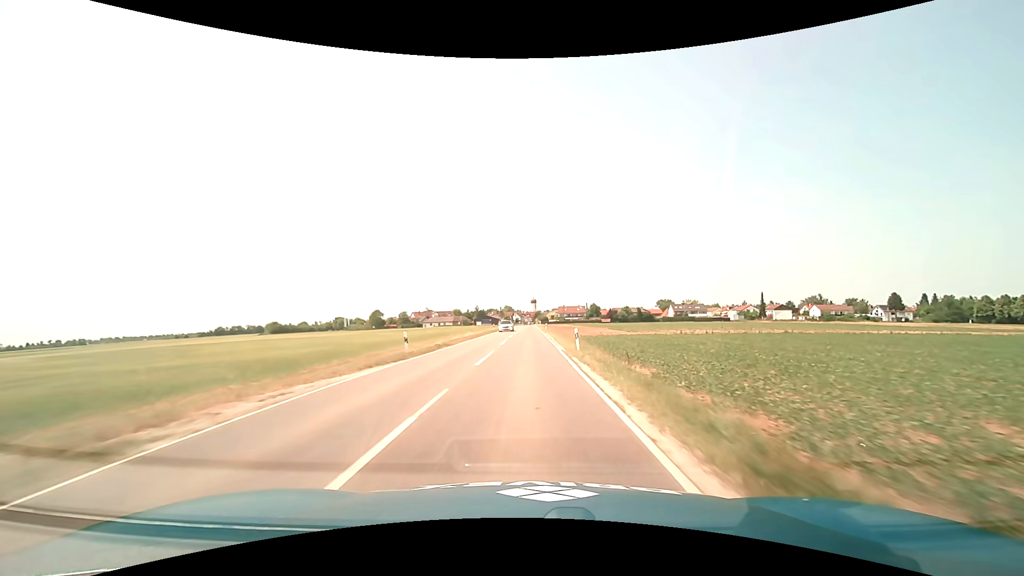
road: tertiary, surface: asphalt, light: Day
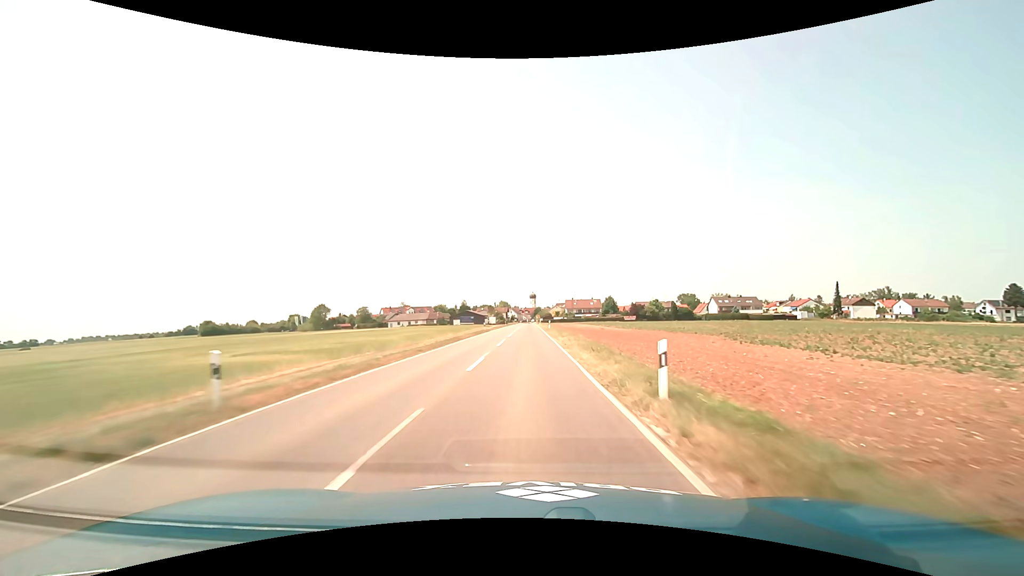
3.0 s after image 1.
(+0.1, +63.3) m; 0°
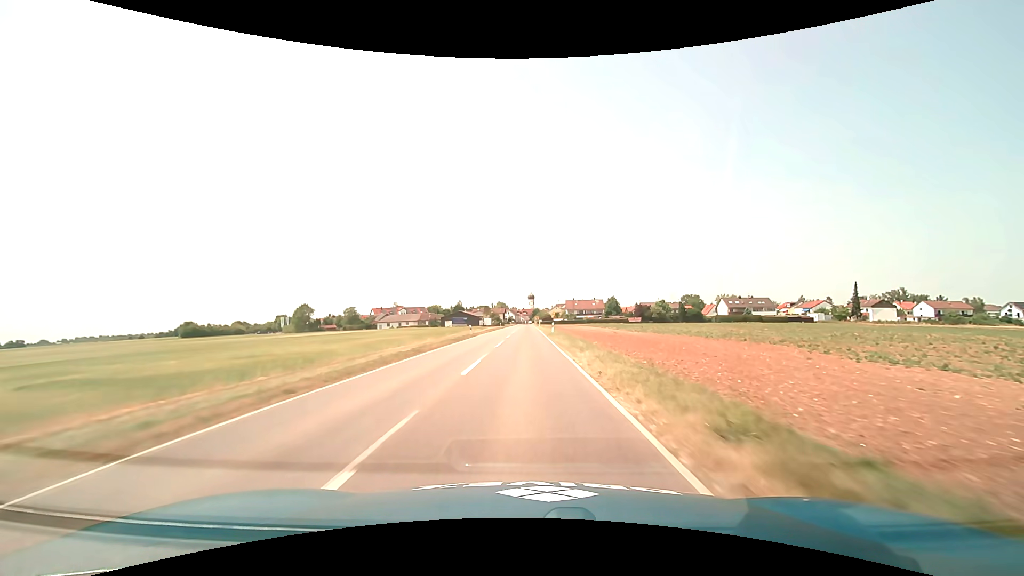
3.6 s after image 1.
(0.0, +12.2) m; 0°
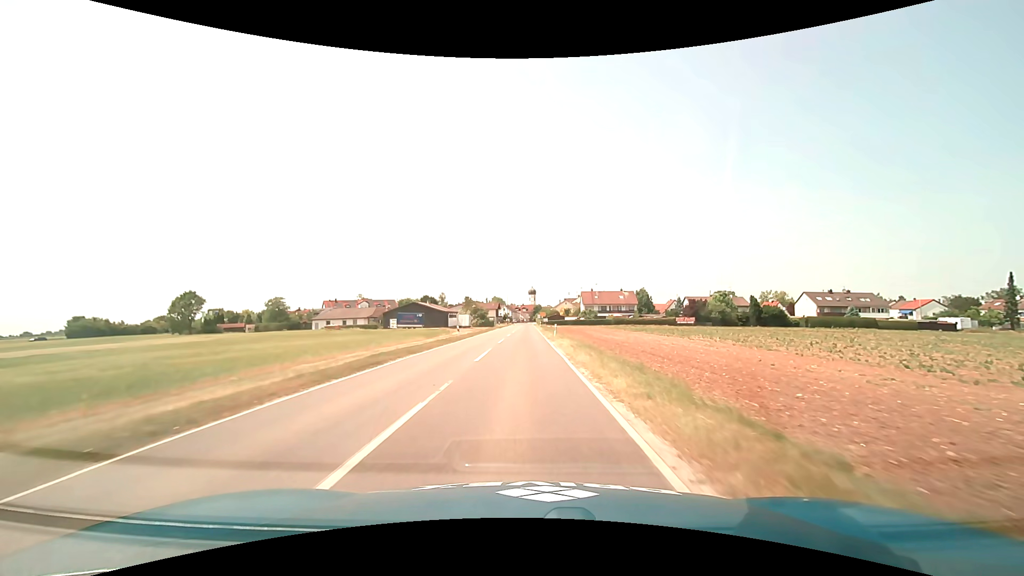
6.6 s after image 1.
(0.0, +57.1) m; 0°
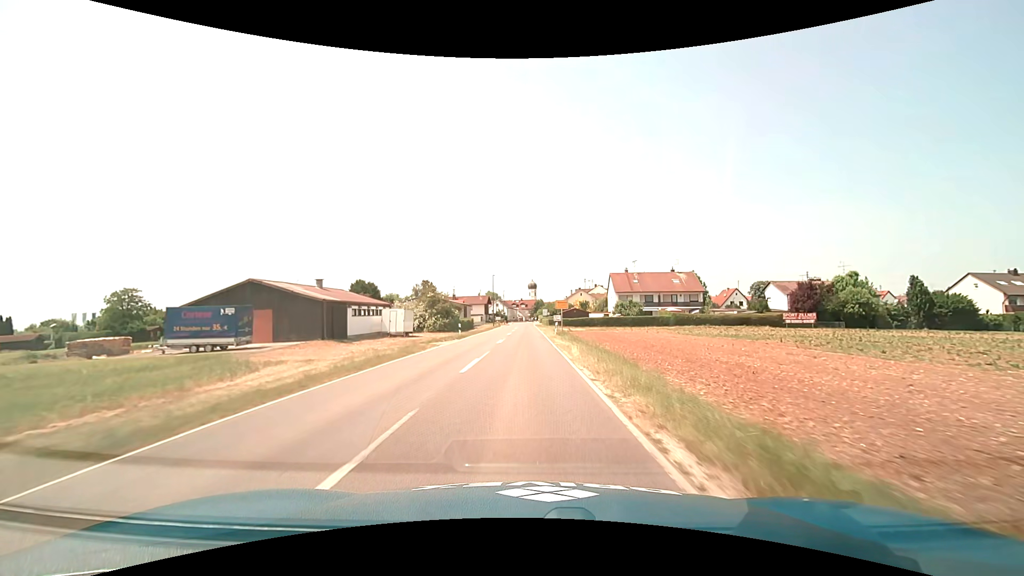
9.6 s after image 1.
(0.0, +50.6) m; 0°
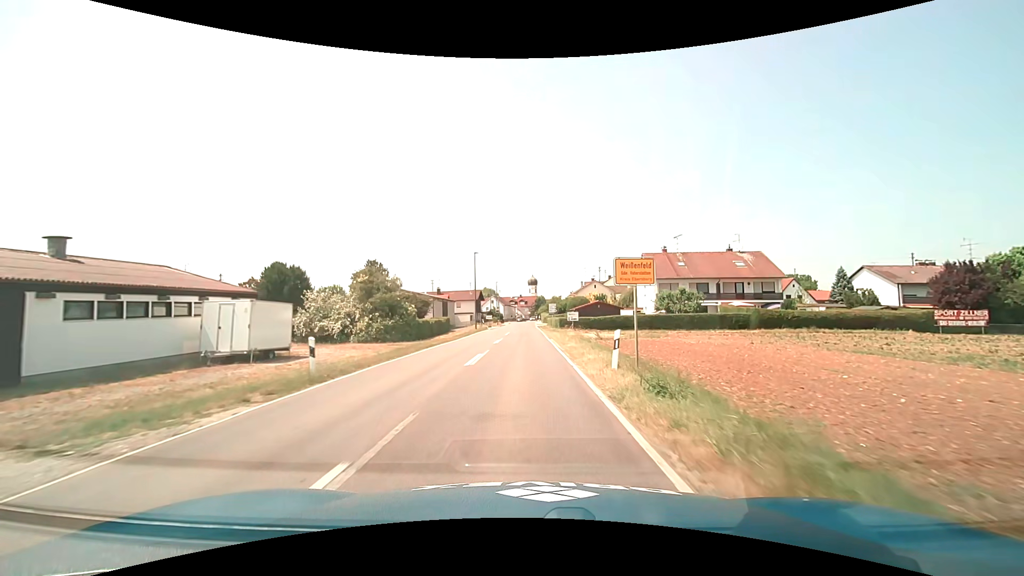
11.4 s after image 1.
(+0.1, +25.7) m; 0°
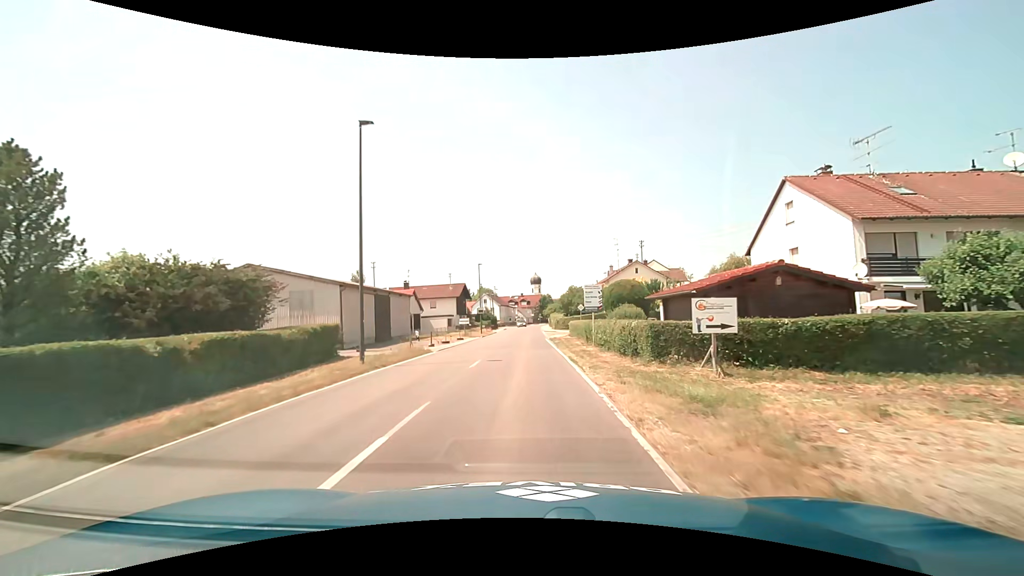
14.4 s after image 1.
(0.0, +35.6) m; 0°
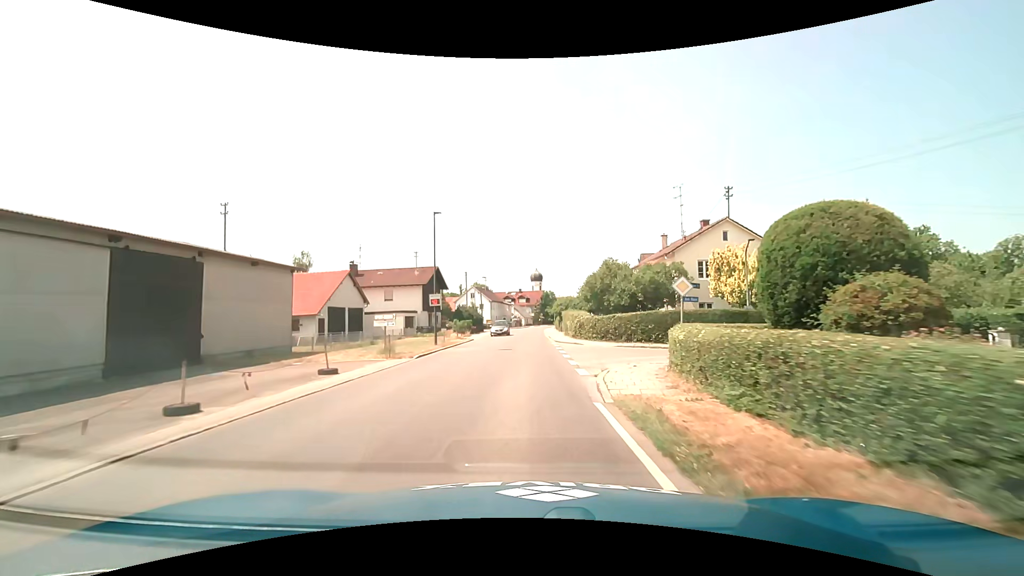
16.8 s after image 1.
(-0.1, +27.7) m; -1°
(0, +10) (0, +20) (0, +30) (+1, +40) (+1, +50) (+1, +60) (+1, +70) (+2, +80) (+2, +90) (+4, +100) m
